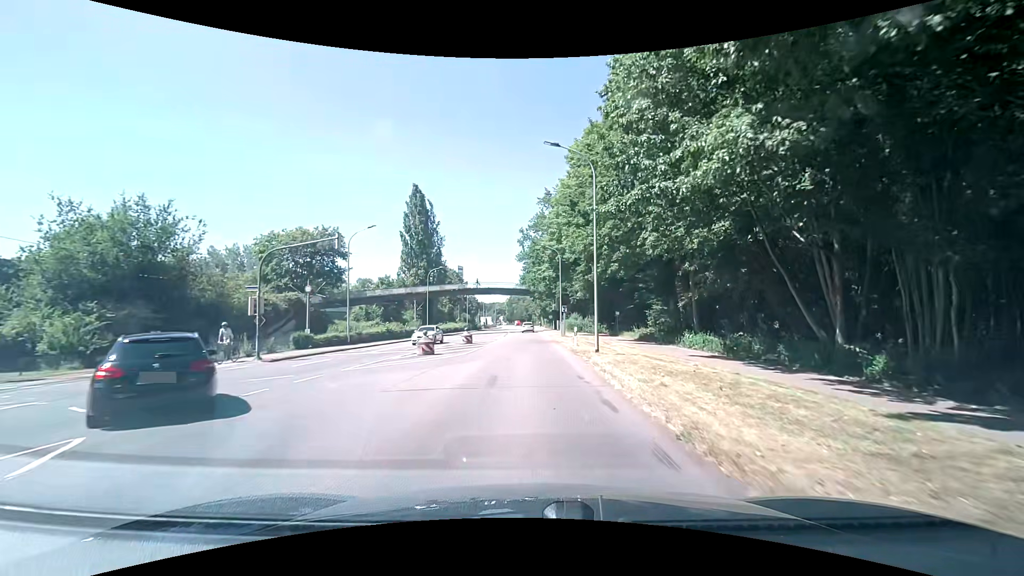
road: secondary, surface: asphalt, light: Day
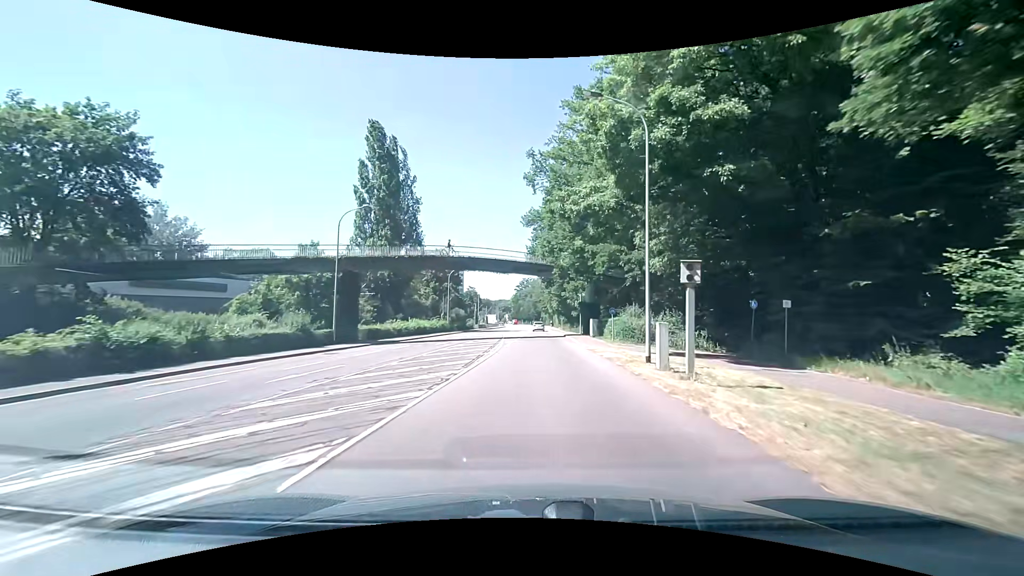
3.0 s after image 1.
(-0.5, +34.9) m; -1°
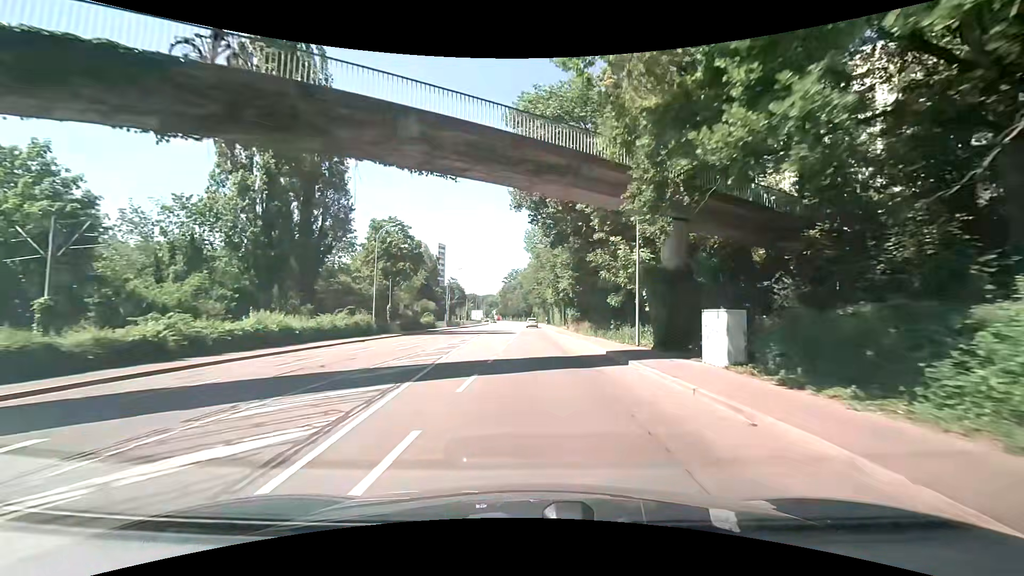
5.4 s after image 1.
(+0.2, +31.3) m; +1°
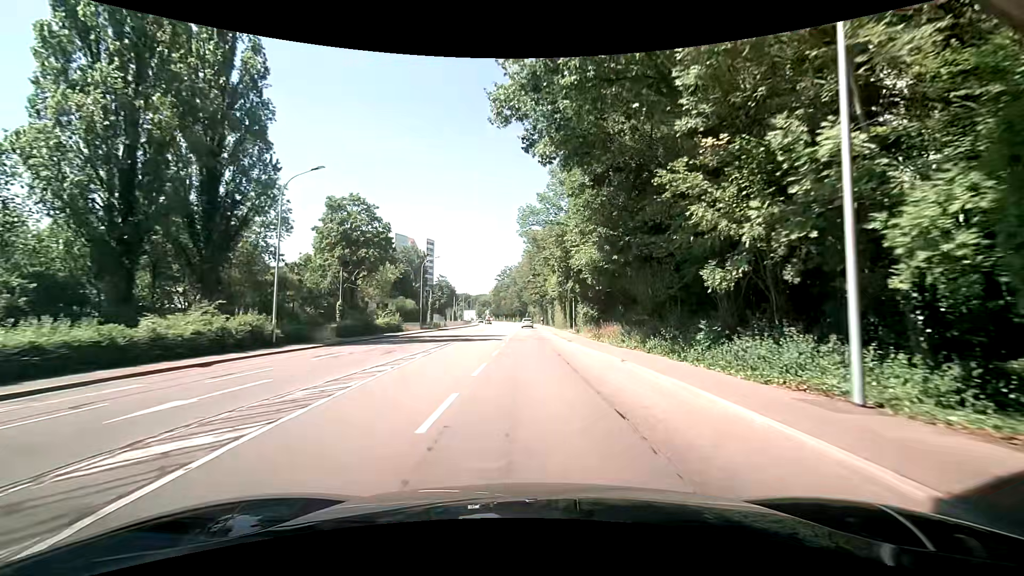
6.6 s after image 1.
(+0.1, +15.3) m; 0°
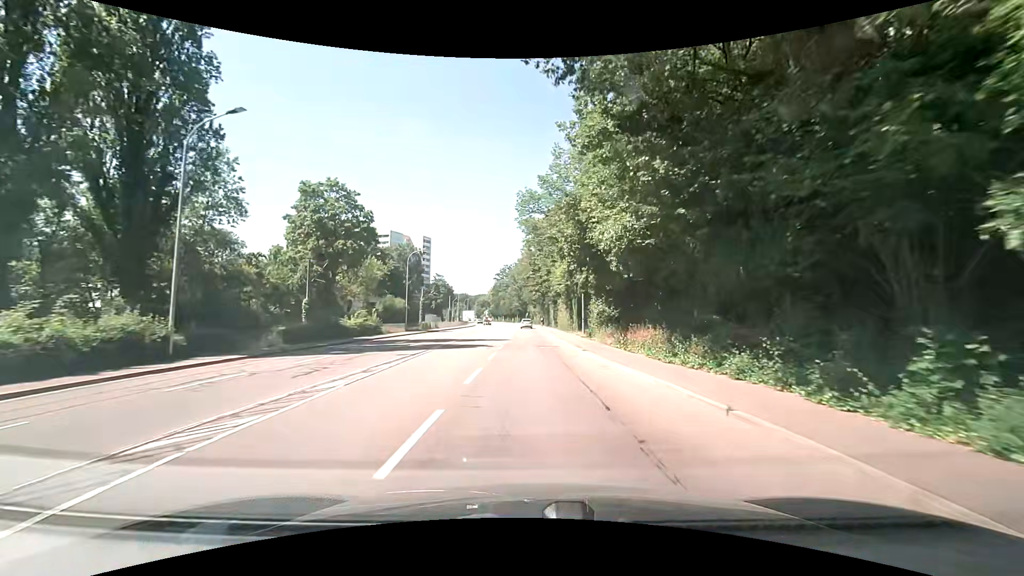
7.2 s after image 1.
(0.0, +7.4) m; 0°
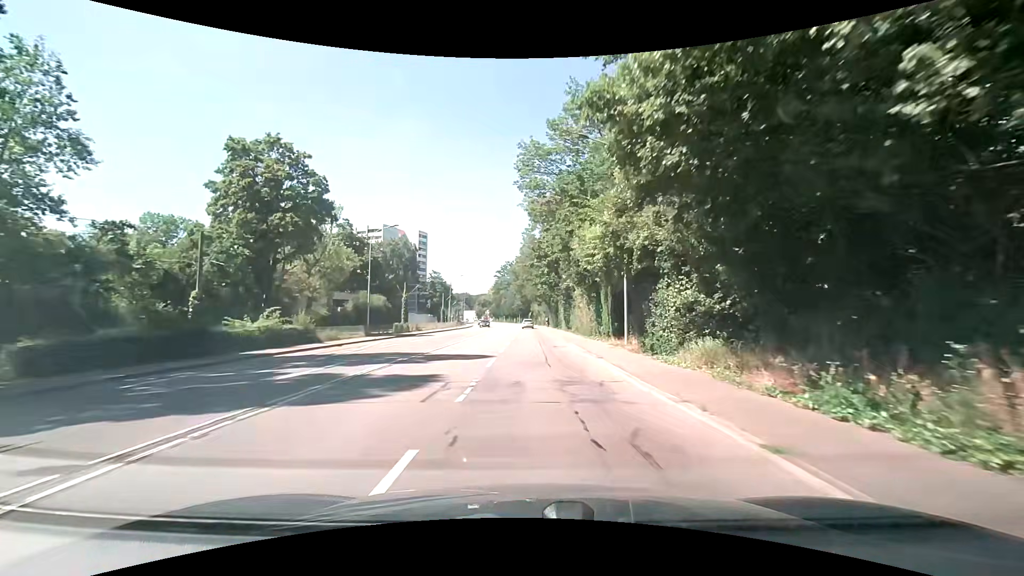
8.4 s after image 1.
(0.0, +14.4) m; 0°
